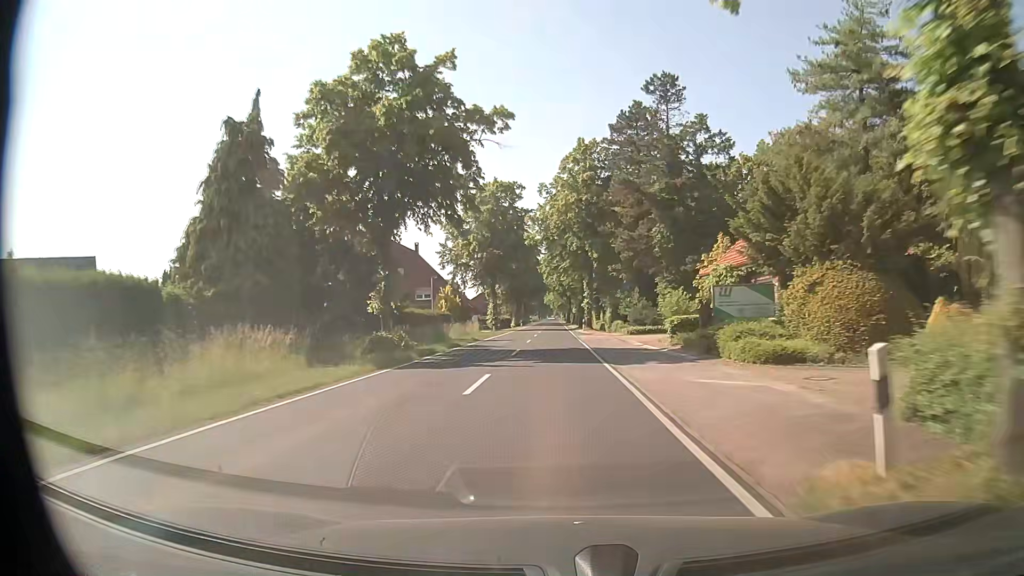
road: secondary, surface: asphalt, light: Day
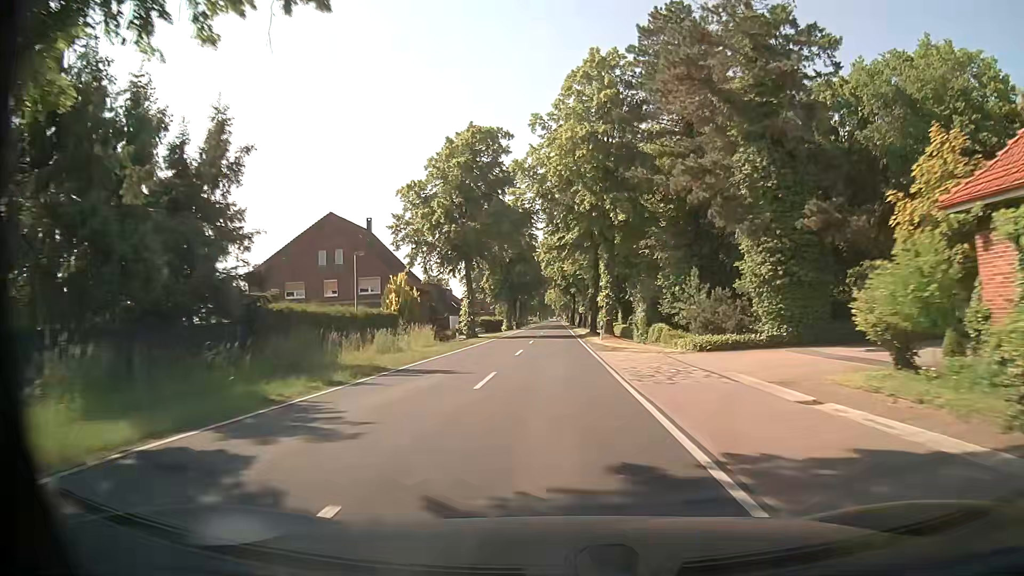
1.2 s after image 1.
(-0.1, +23.0) m; 0°
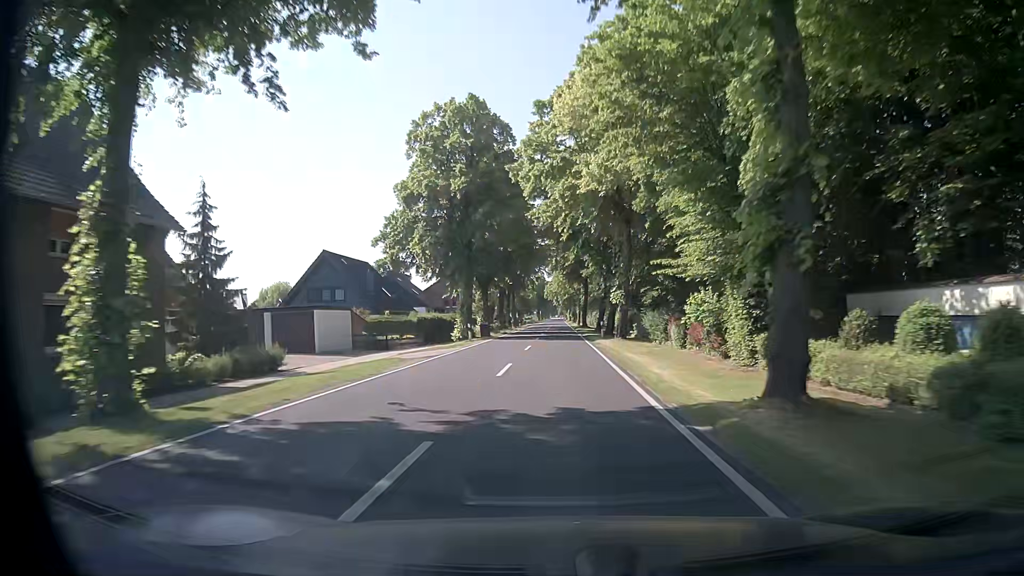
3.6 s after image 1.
(-0.3, +46.1) m; -1°
(0, +10) (0, +20) (0, +30) (0, +40) (0, +50) (0, +60) (0, +70) (+1, +80) (+1, +90) (+1, +100) m
